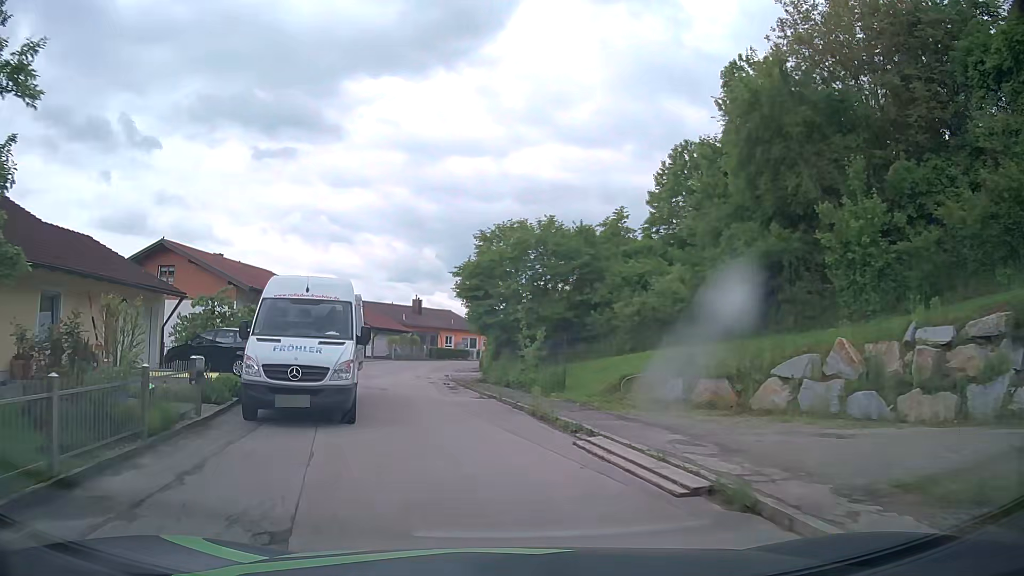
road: residential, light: Day
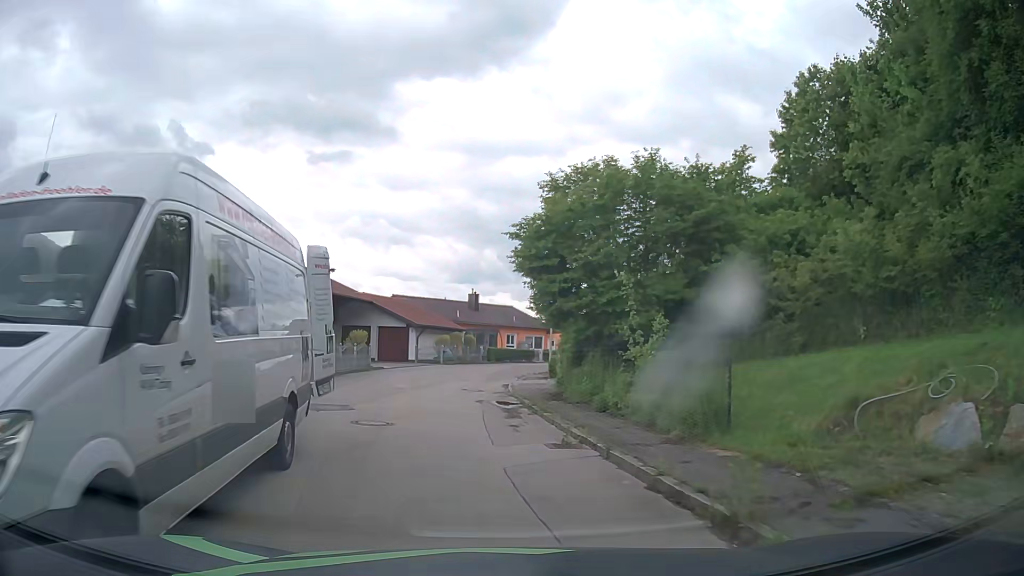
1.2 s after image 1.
(-0.4, +9.0) m; -5°
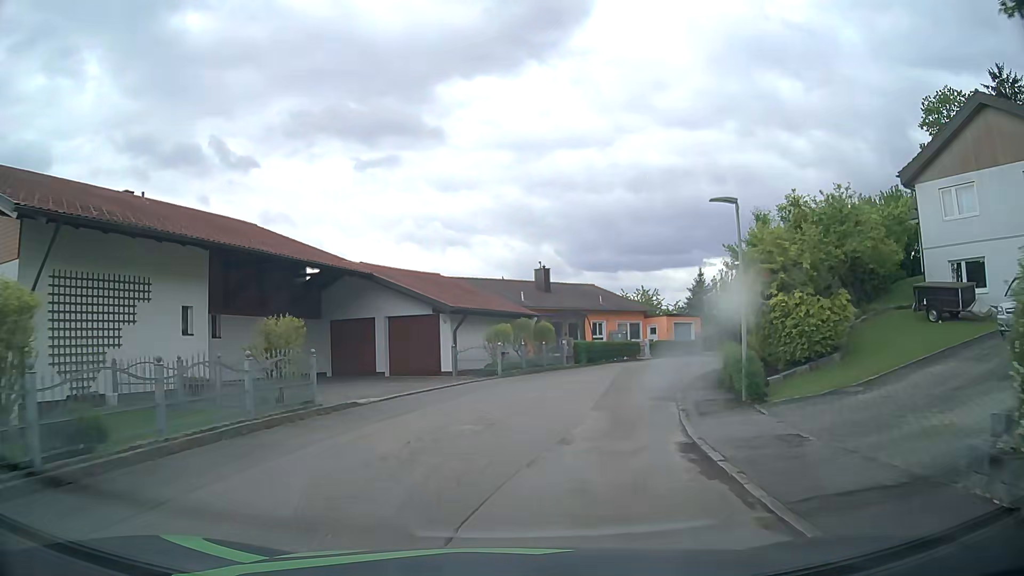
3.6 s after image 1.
(-1.5, +18.1) m; -7°
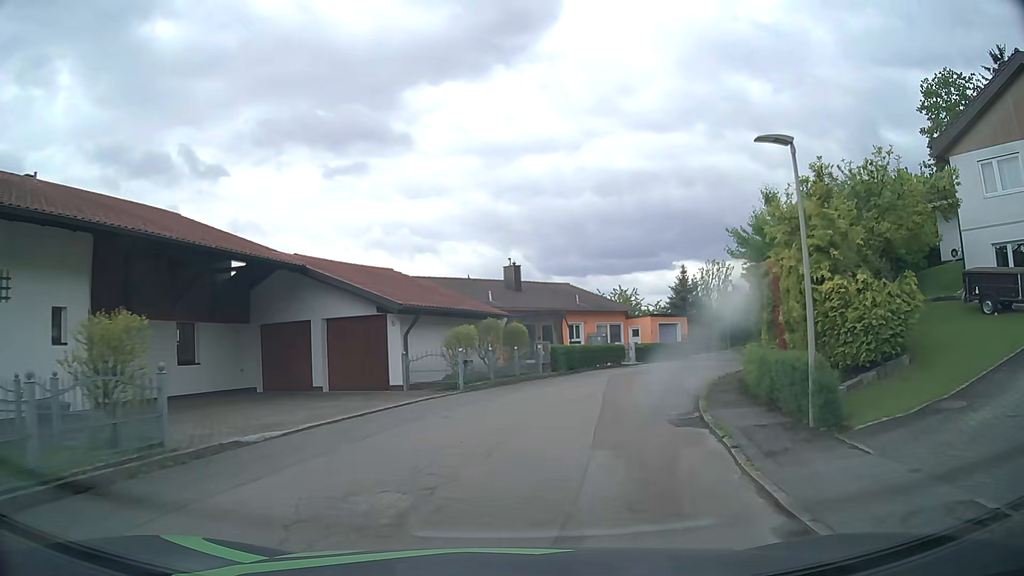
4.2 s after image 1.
(+0.2, +4.6) m; +4°
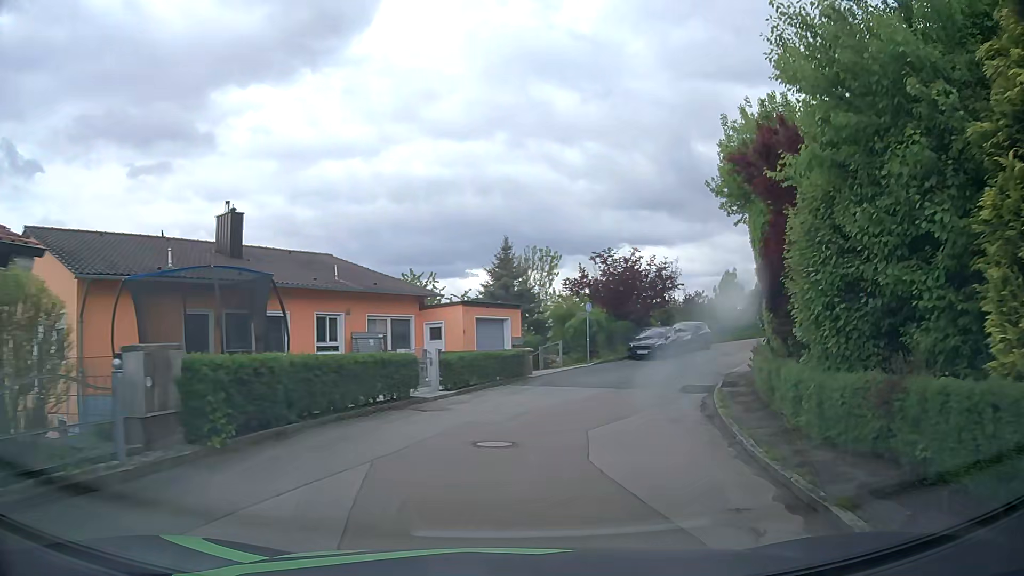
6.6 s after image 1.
(+2.2, +17.8) m; +16°
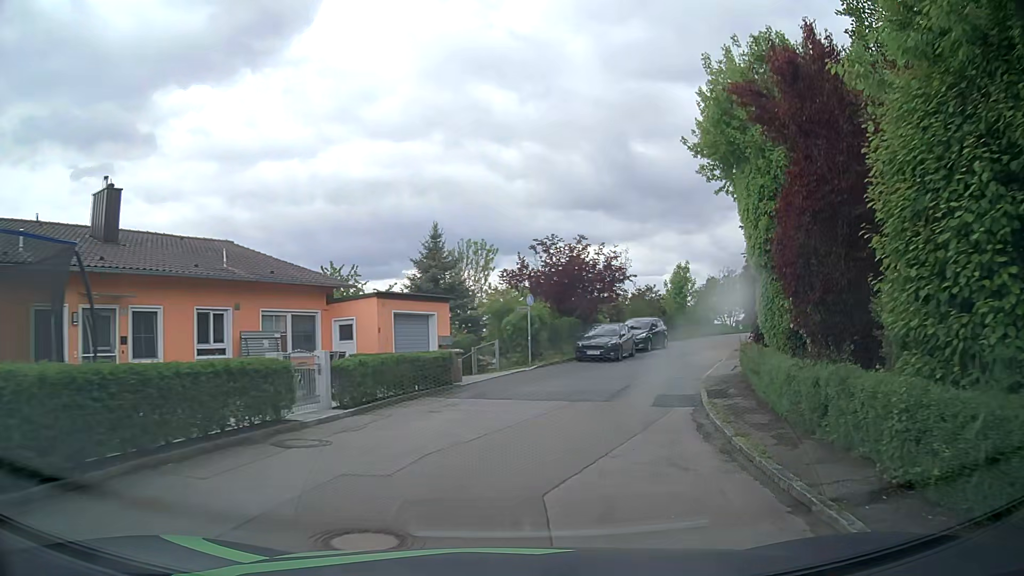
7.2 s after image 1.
(+0.2, +4.4) m; +6°
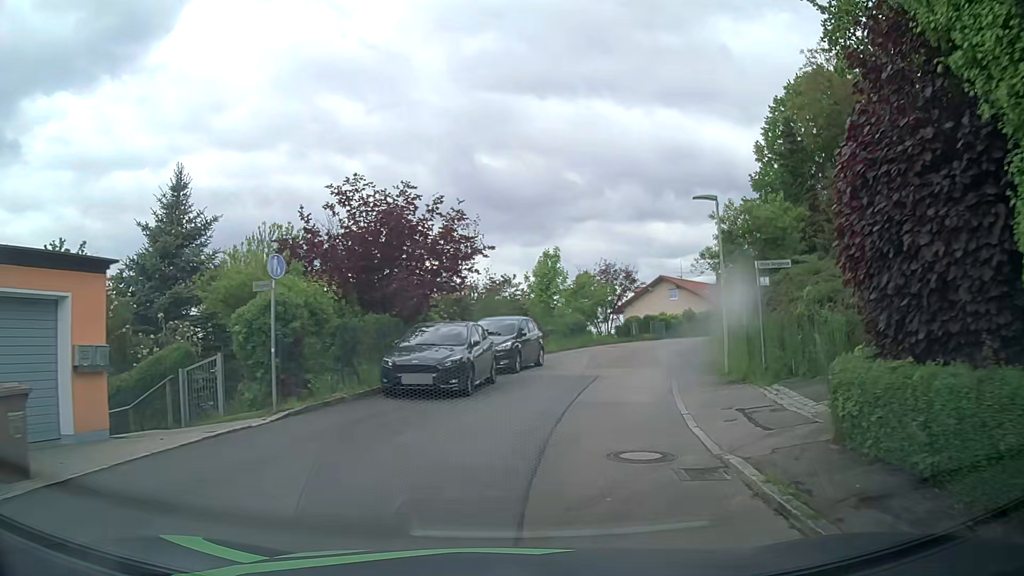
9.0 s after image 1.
(+1.6, +13.2) m; +13°
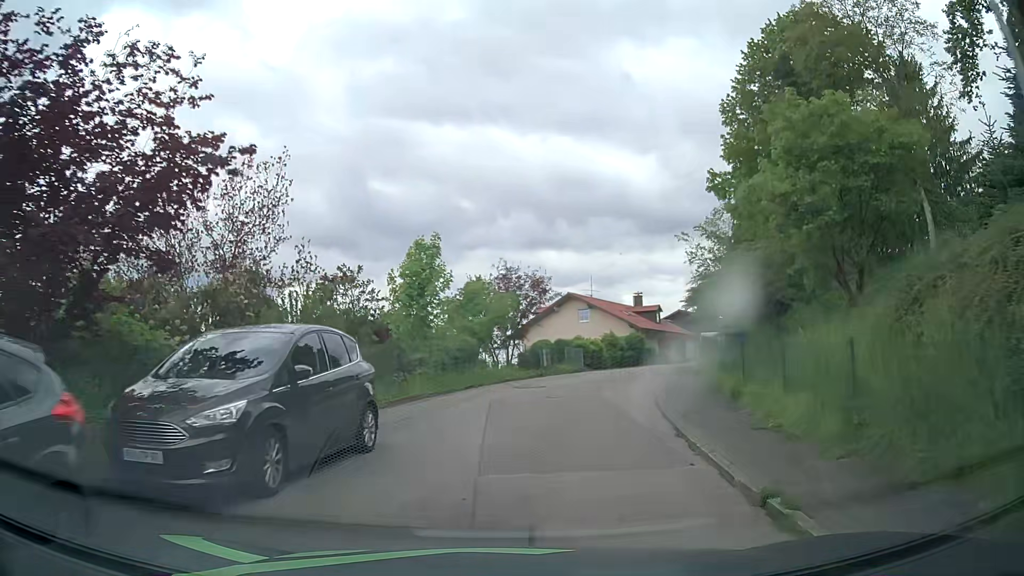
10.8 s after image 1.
(+1.2, +13.0) m; +9°
(+1, +10) (+2, +20) (+5, +29) (+9, +39) (+13, +48) (+19, +56) (+24, +64) (+30, +72) (+37, +79) (+45, +86) m
